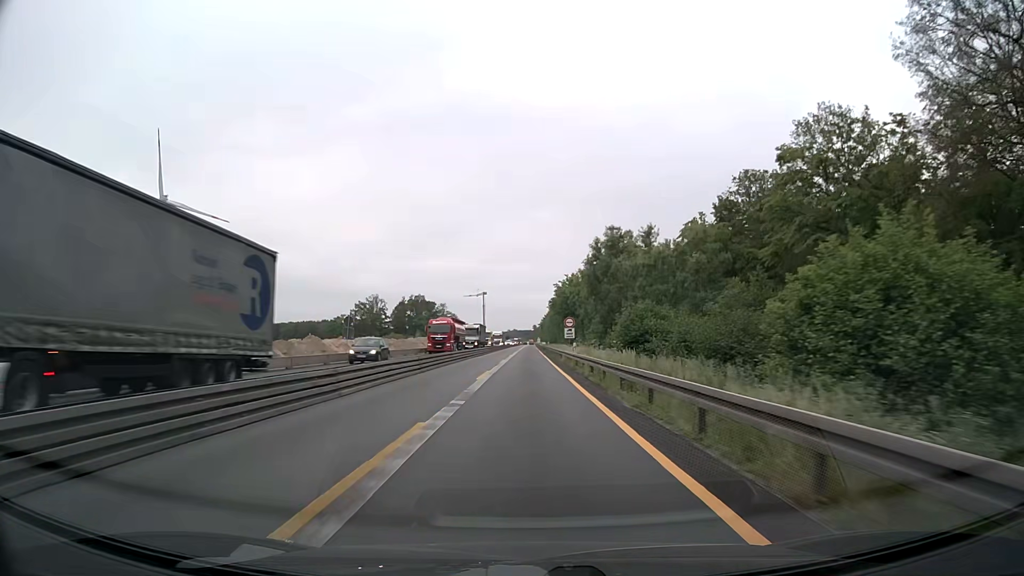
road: motorway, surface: asphalt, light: Day
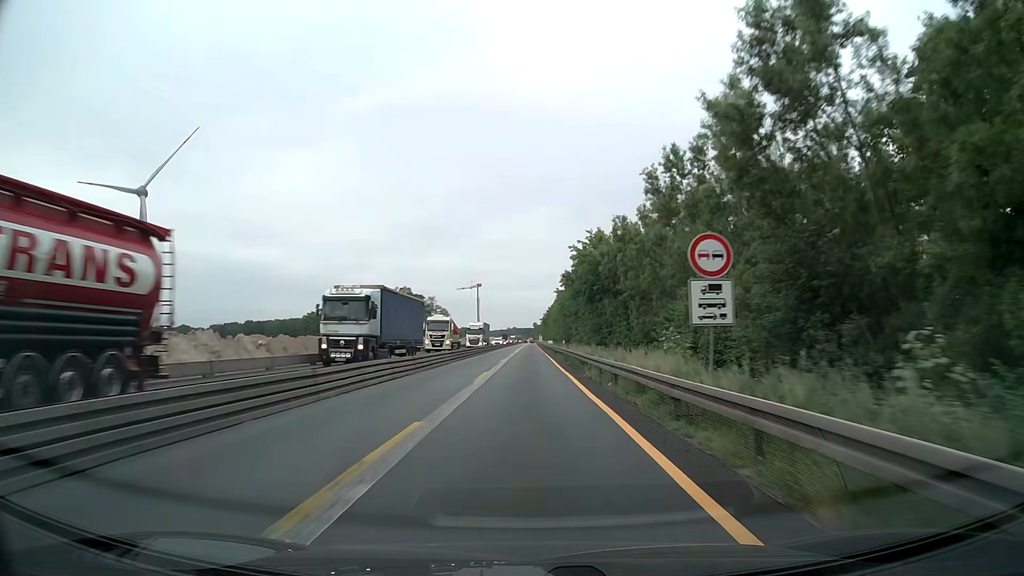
(-0.1, +38.7) m; 0°
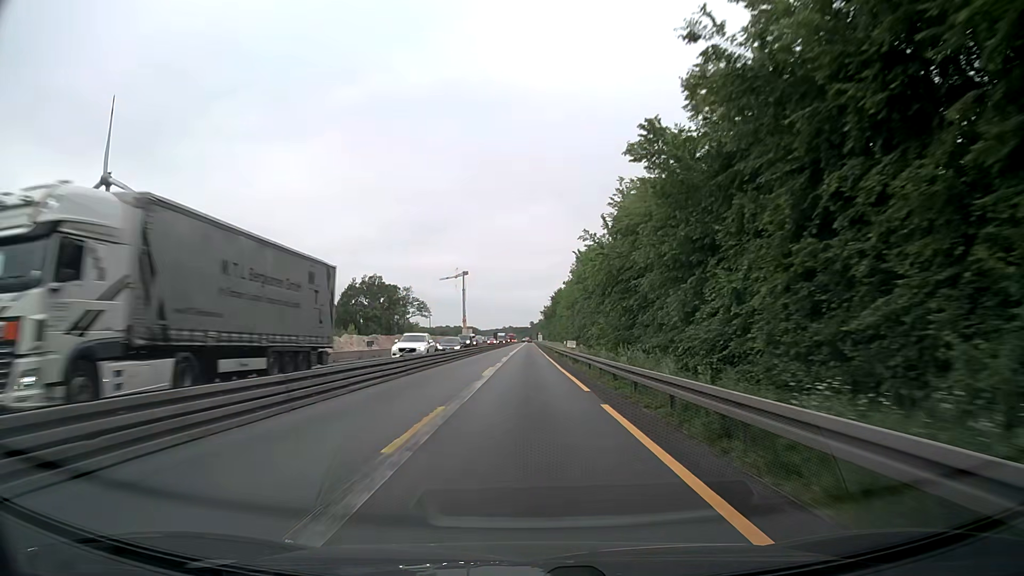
(0.0, +51.6) m; 0°
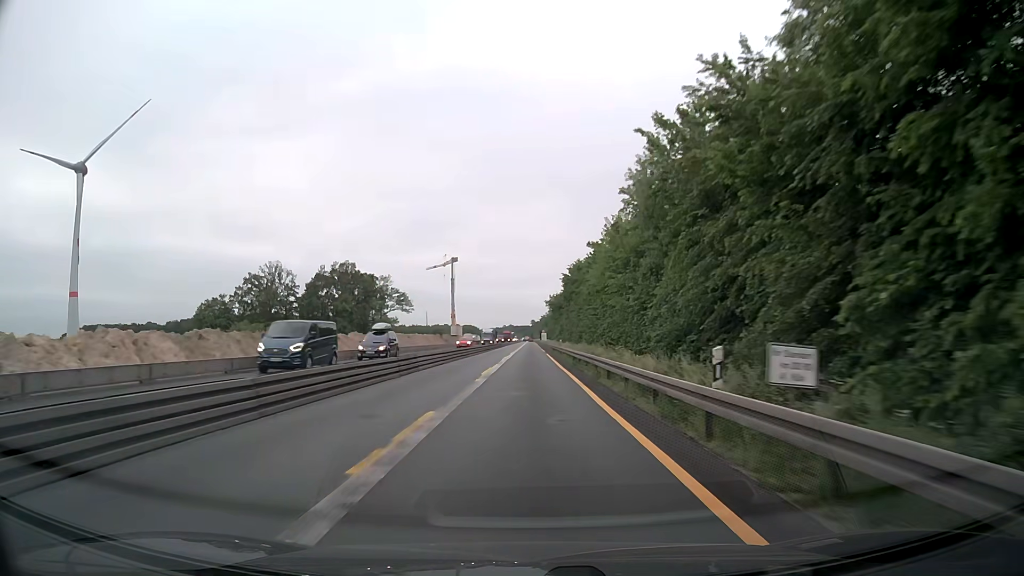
(+0.1, +38.7) m; 0°
(0, +10) (0, +20) (0, +30) (0, +40) (0, +50) (0, +60) (0, +70) (0, +80) (0, +90) (0, +100) m
